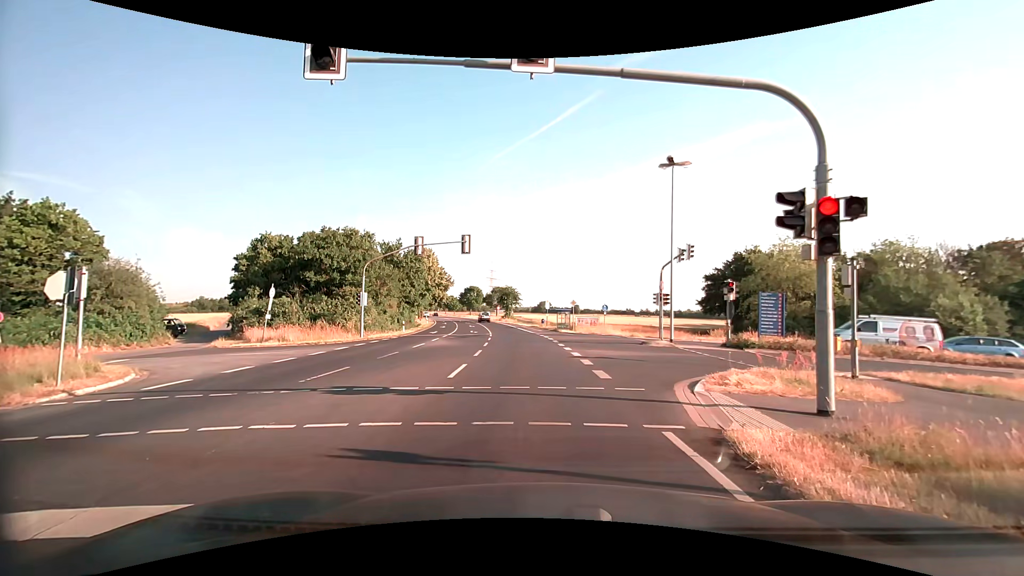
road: secondary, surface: asphalt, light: Day
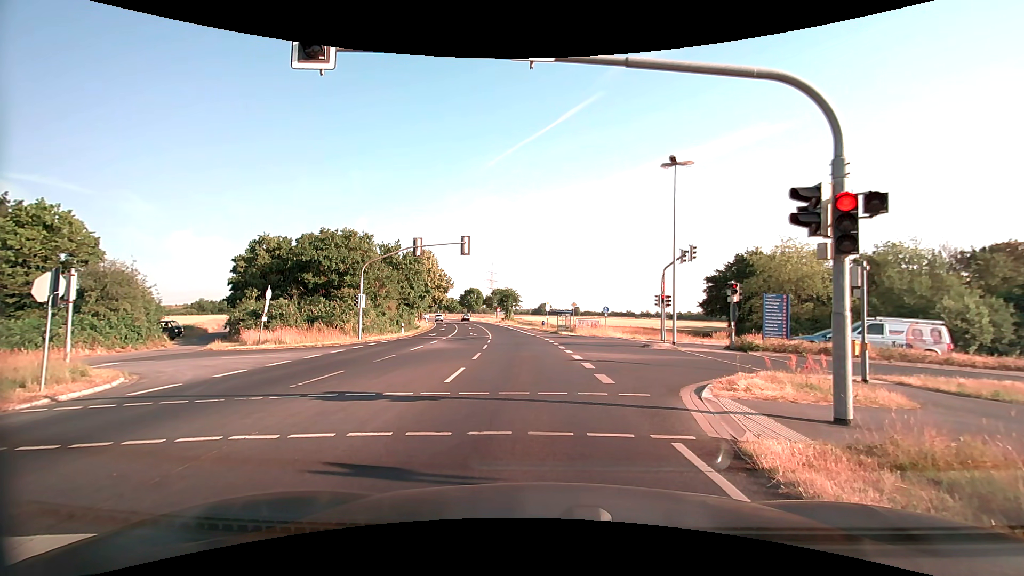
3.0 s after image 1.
(0.0, +0.5) m; 0°
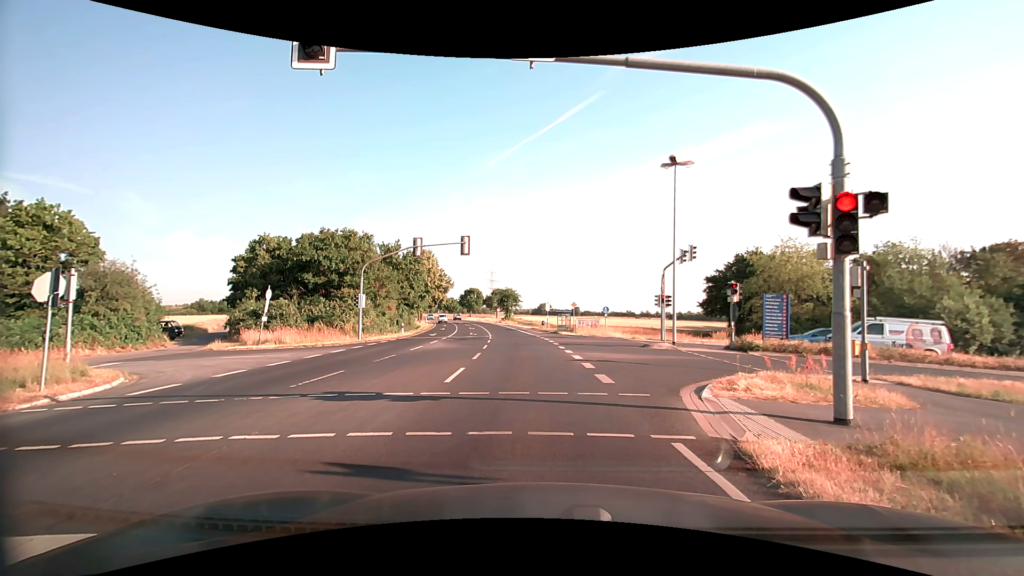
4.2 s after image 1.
(0.0, 0.0) m; 0°
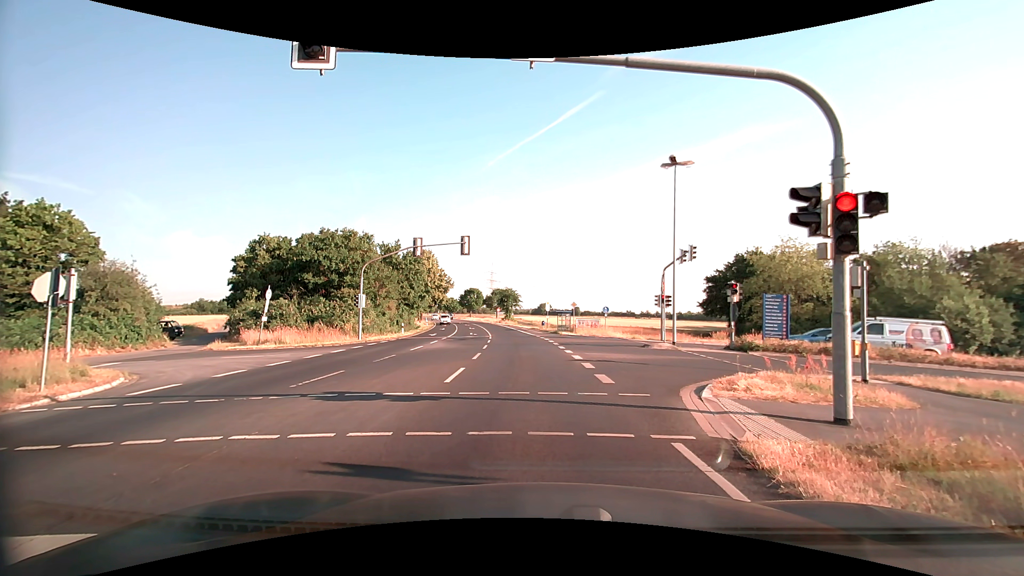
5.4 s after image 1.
(0.0, 0.0) m; 0°
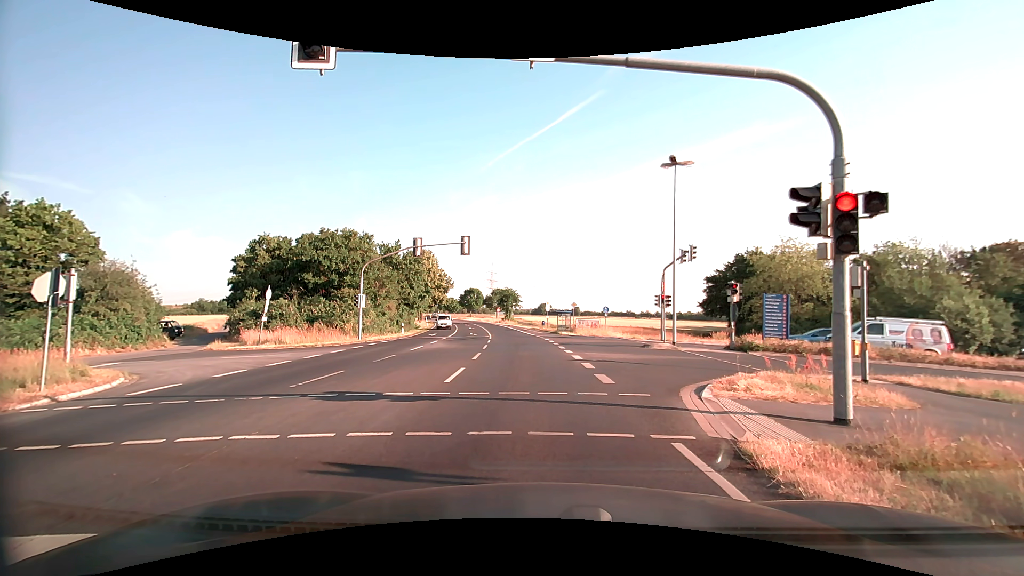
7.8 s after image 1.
(0.0, 0.0) m; 0°
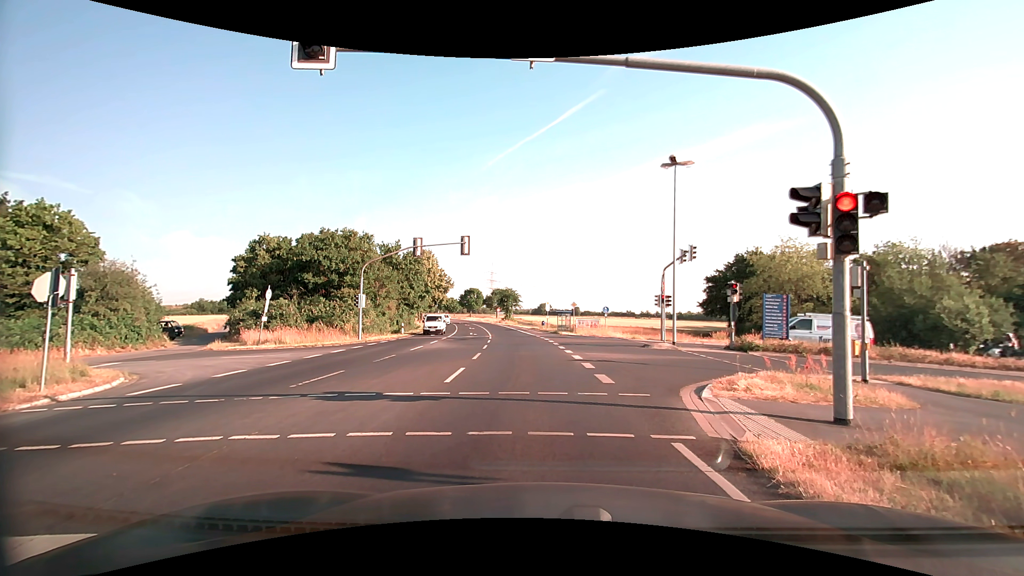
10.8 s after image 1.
(0.0, 0.0) m; 0°
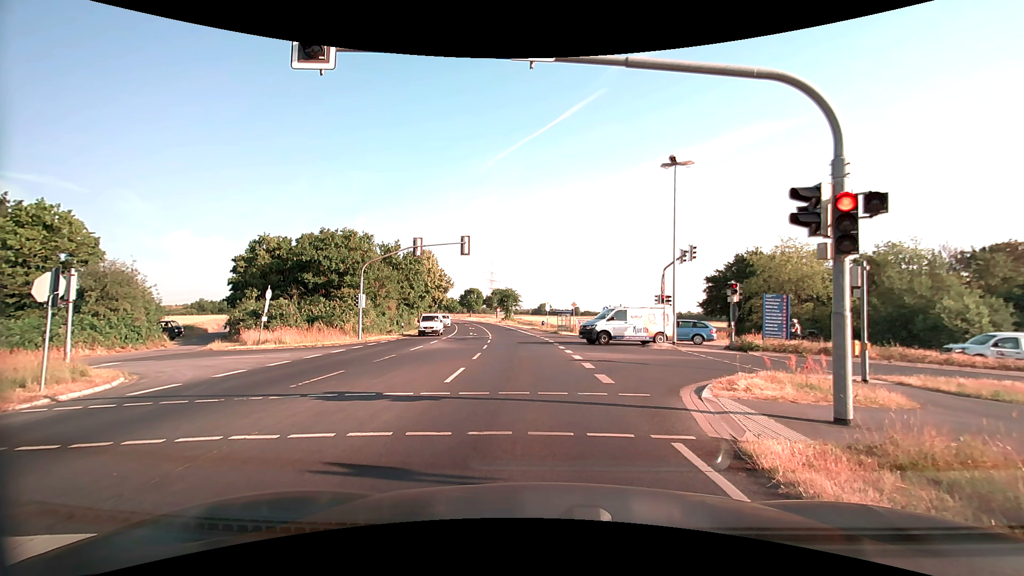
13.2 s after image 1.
(0.0, 0.0) m; 0°
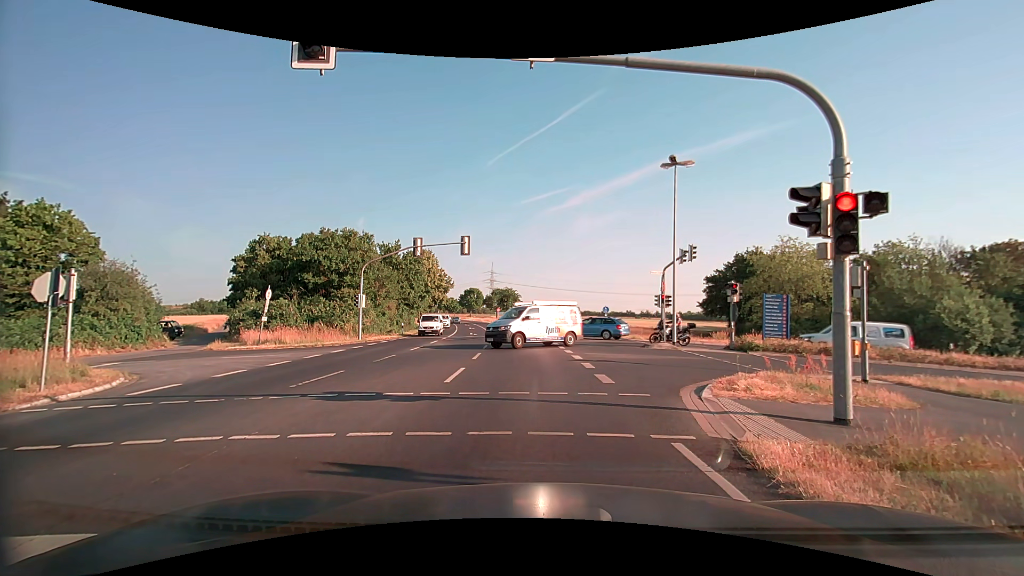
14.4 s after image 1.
(0.0, 0.0) m; 0°
(0, +10) (-1, +20) (-1, +30) (-2, +40) (-3, +50) (-5, +60) (-6, +70) (-8, +79) (-10, +89) (-12, +99) m
